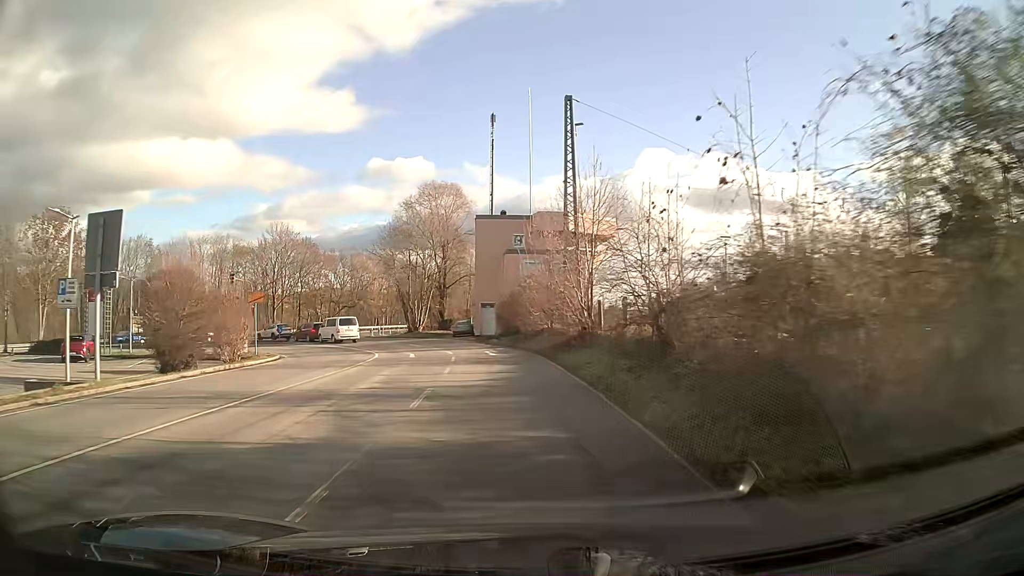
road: tertiary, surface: asphalt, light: Day
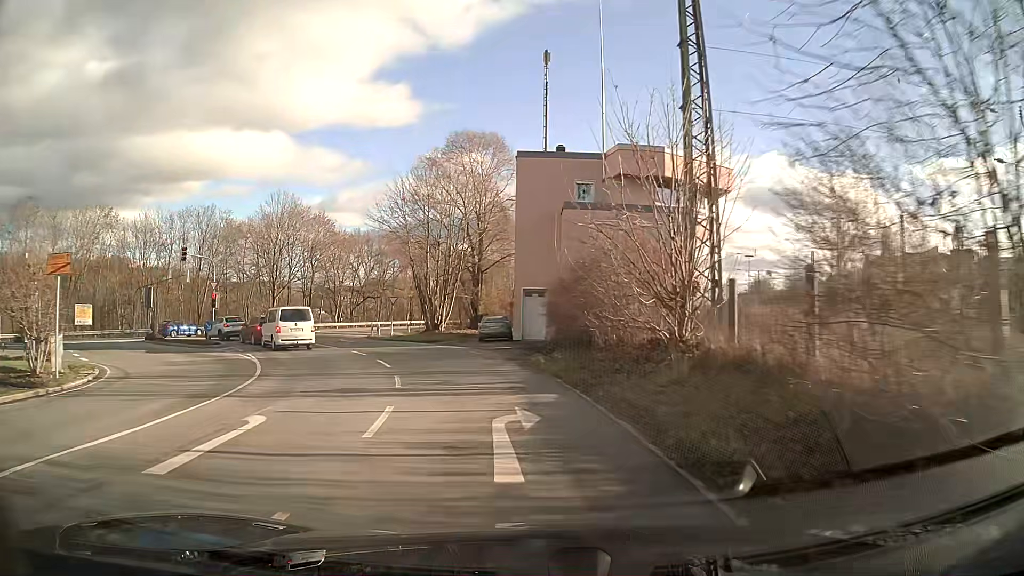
(-0.8, +20.6) m; -6°
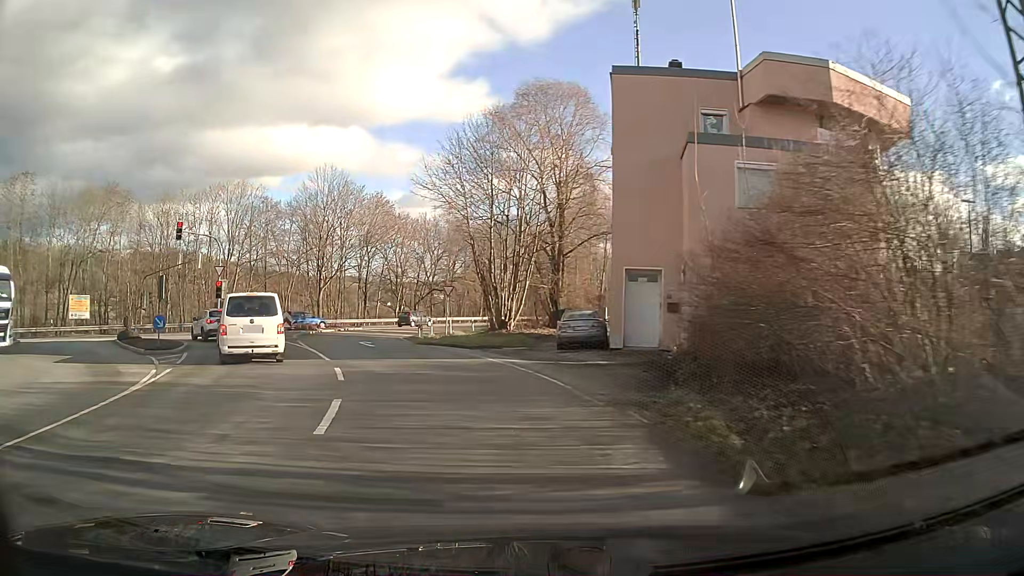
(-0.7, +12.0) m; -8°
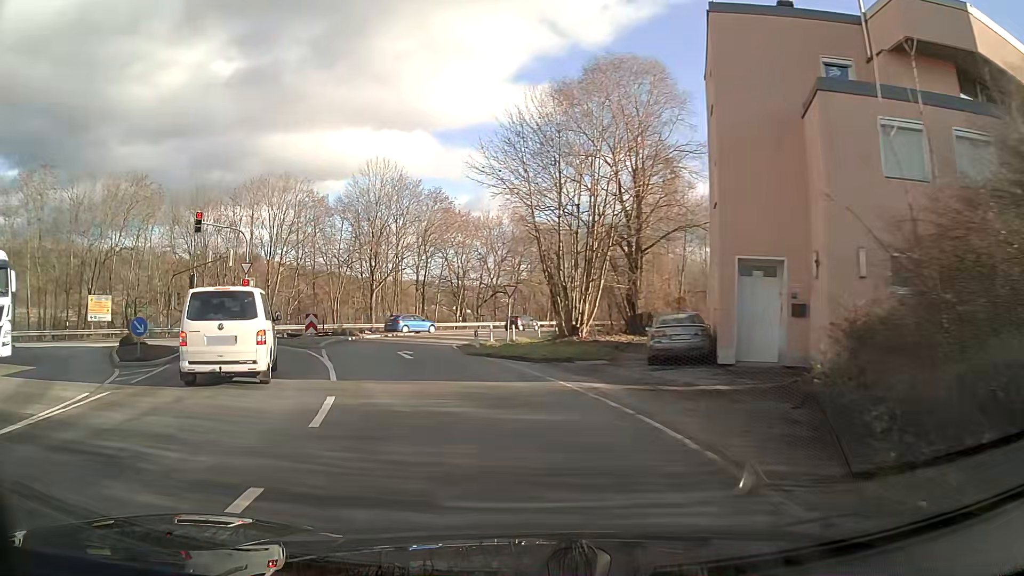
(-0.3, +5.6) m; -6°
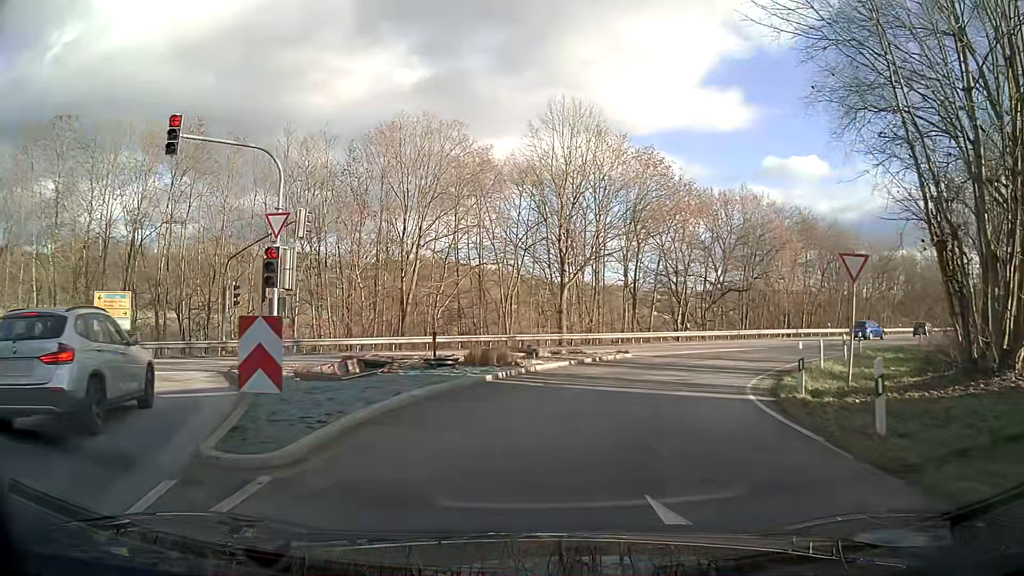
(-3.3, +20.3) m; -12°
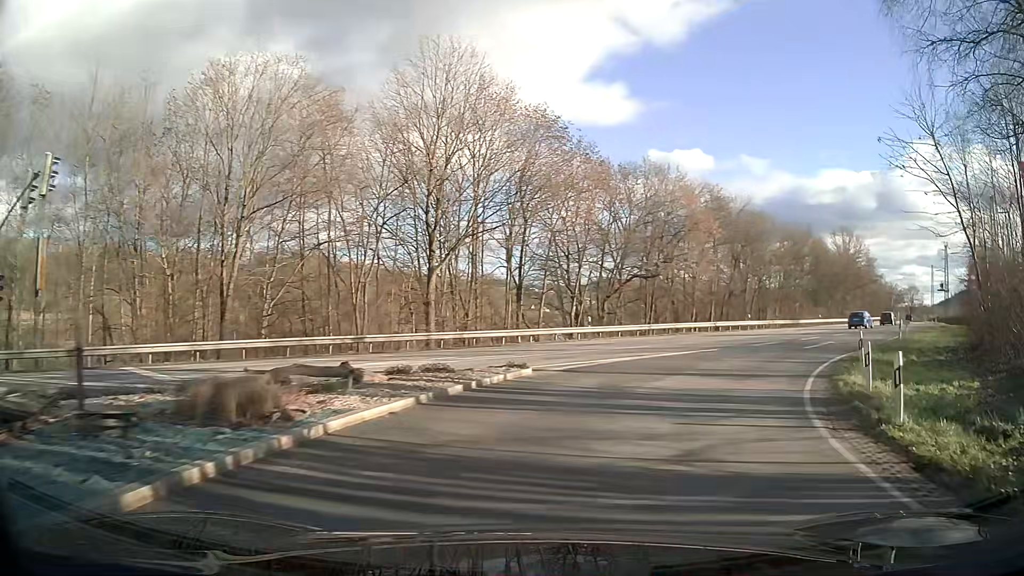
(+0.9, +10.2) m; +12°
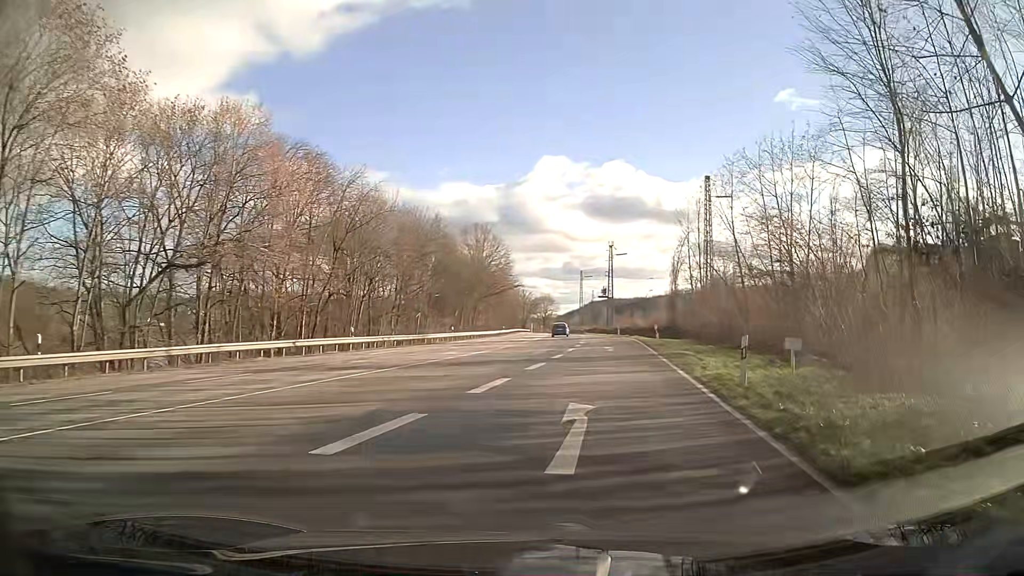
(+5.8, +20.0) m; +30°
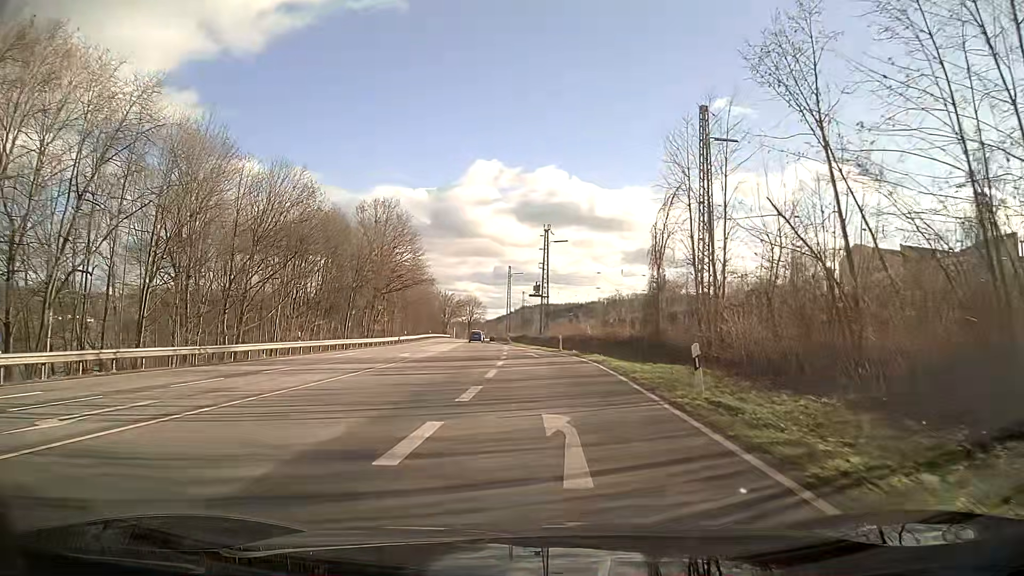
(+1.5, +23.9) m; +4°
(0, +10) (0, +20) (-1, +30) (-2, +40) (-3, +50) (-4, +60) (-5, +70) (-6, +80) (-7, +90) (-8, +100) m
